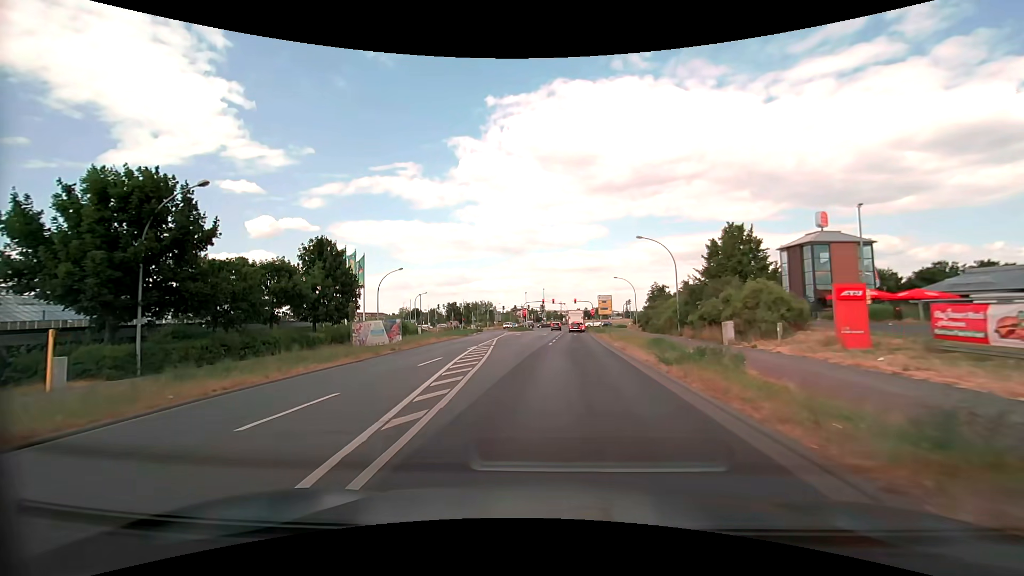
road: tertiary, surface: asphalt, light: Day
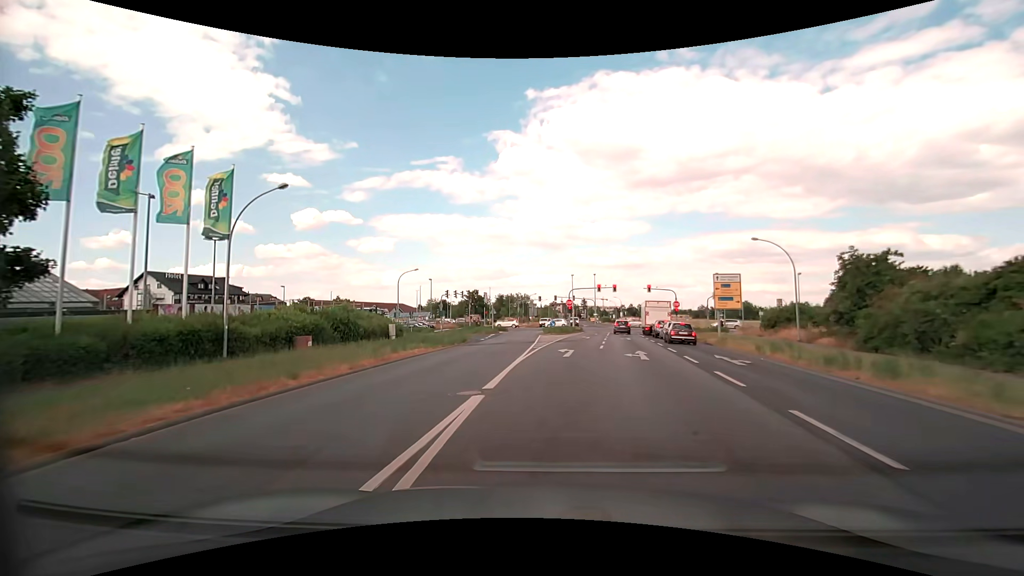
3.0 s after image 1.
(-2.0, +32.9) m; -4°
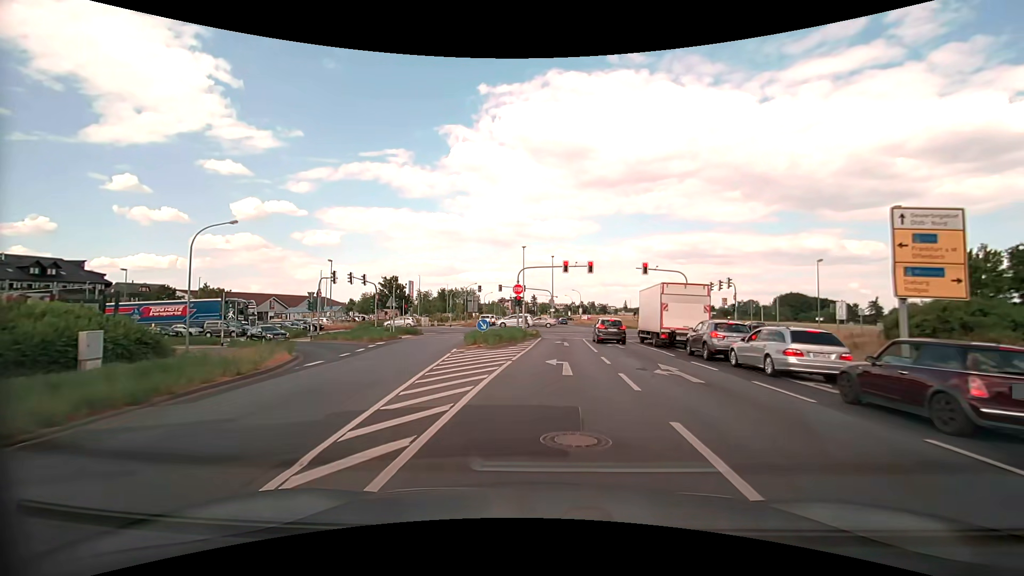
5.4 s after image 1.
(+1.1, +25.5) m; +5°
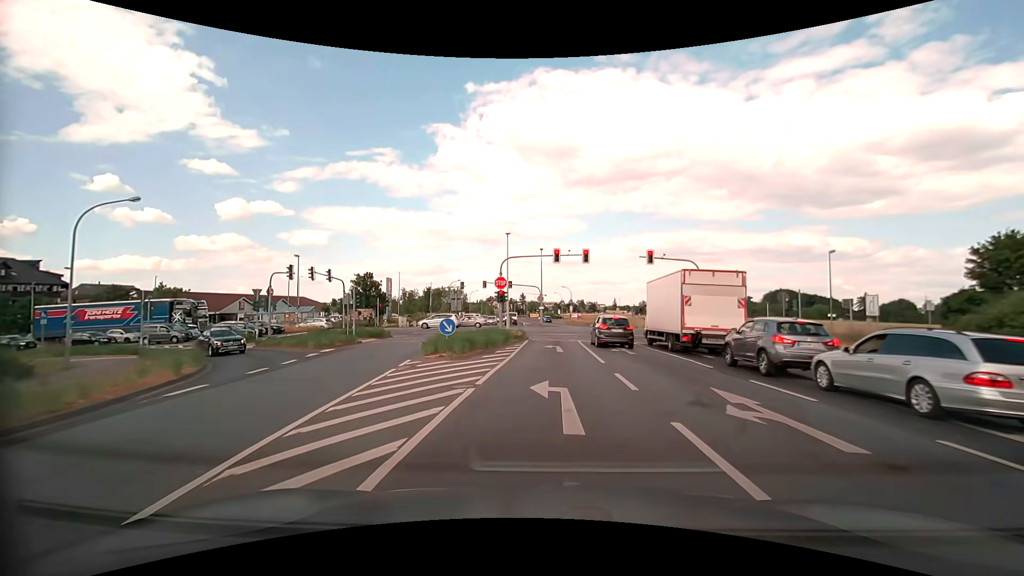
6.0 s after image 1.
(+0.1, +6.3) m; +2°
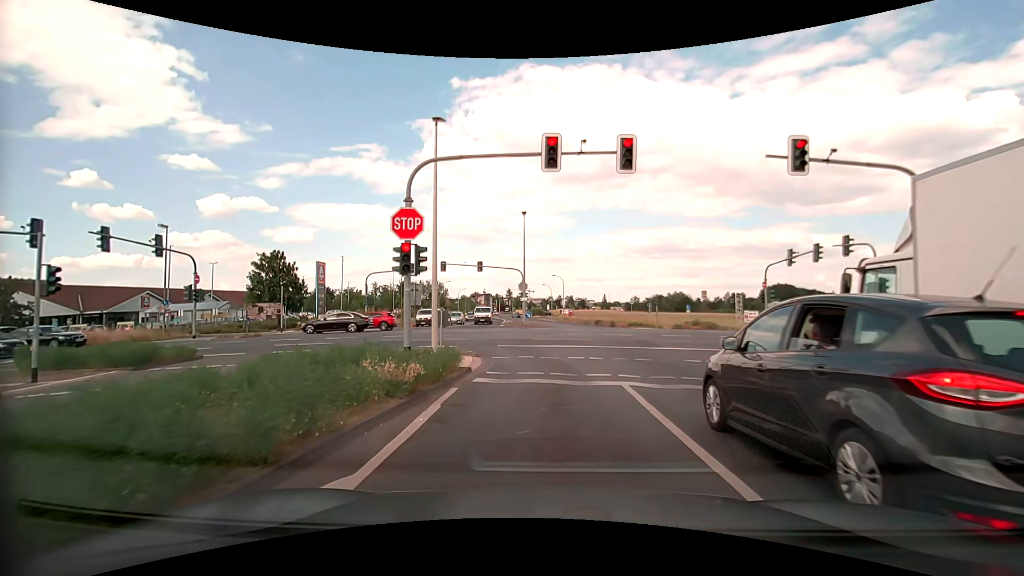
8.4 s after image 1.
(+0.2, +20.7) m; +1°
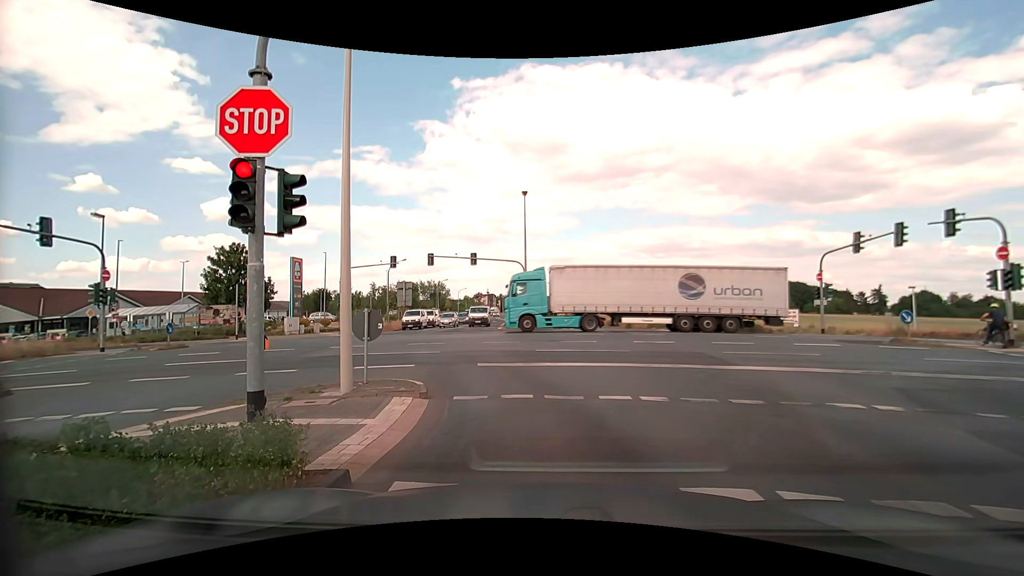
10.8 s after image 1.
(0.0, +6.6) m; -3°
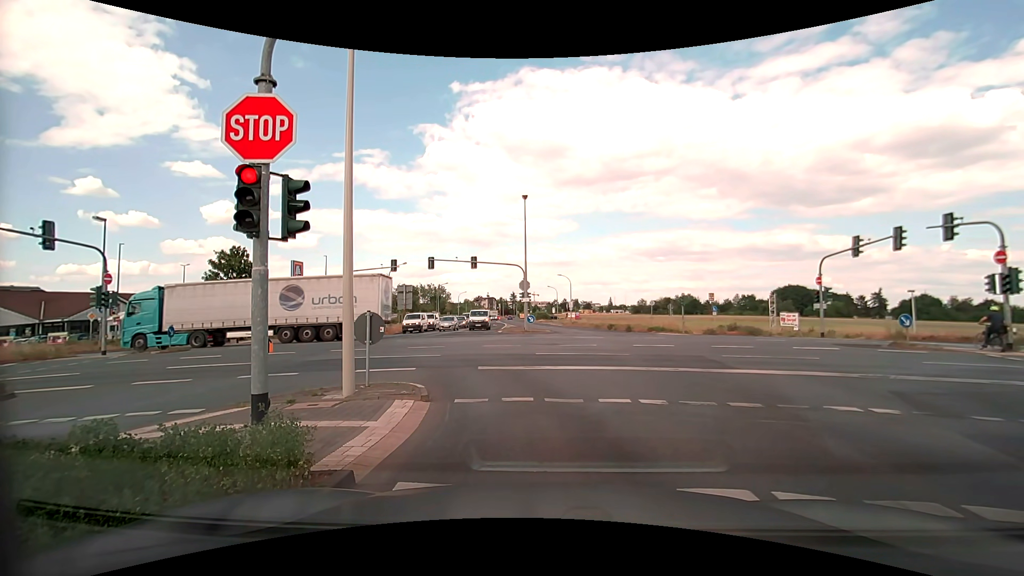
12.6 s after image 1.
(0.0, +0.1) m; 0°
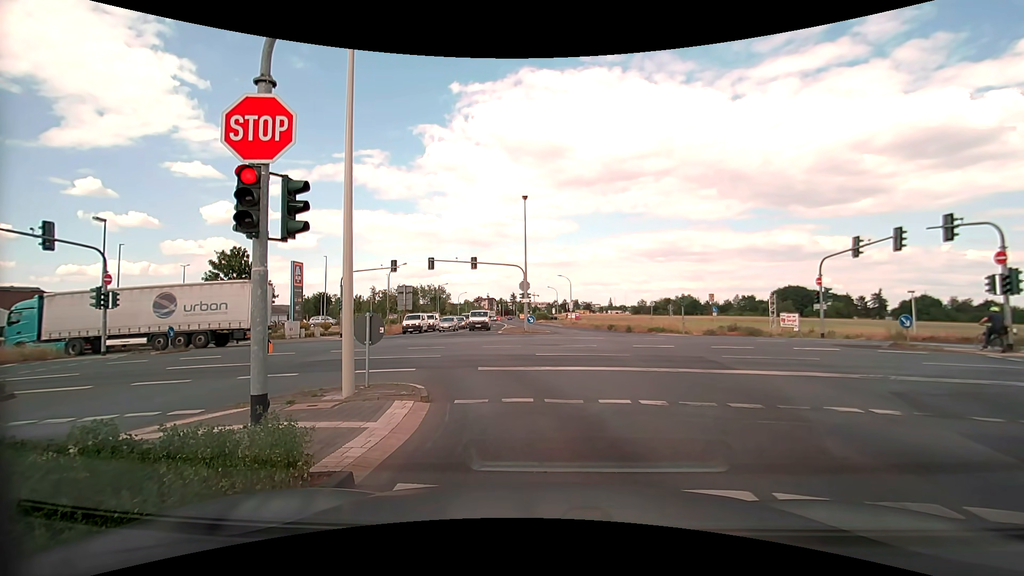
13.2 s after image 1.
(0.0, 0.0) m; 0°
(0, +10) (-3, +20) (-9, +27) (-18, +31) (-28, +32) (-38, +32) (-48, +32) (-58, +32) (-68, +31) (-78, +31) m
